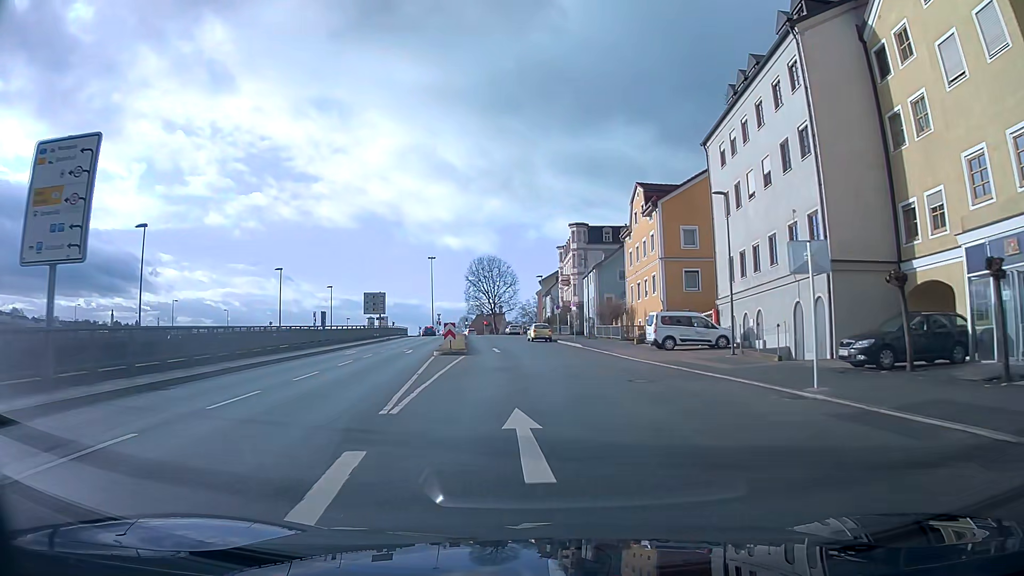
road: primary_link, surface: asphalt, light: Day
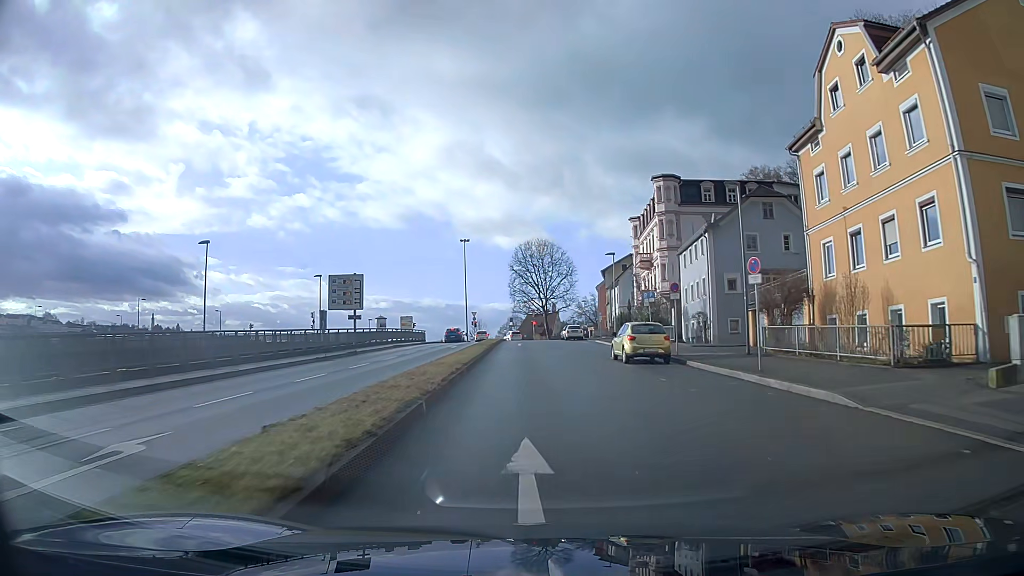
(-1.3, +29.8) m; -4°
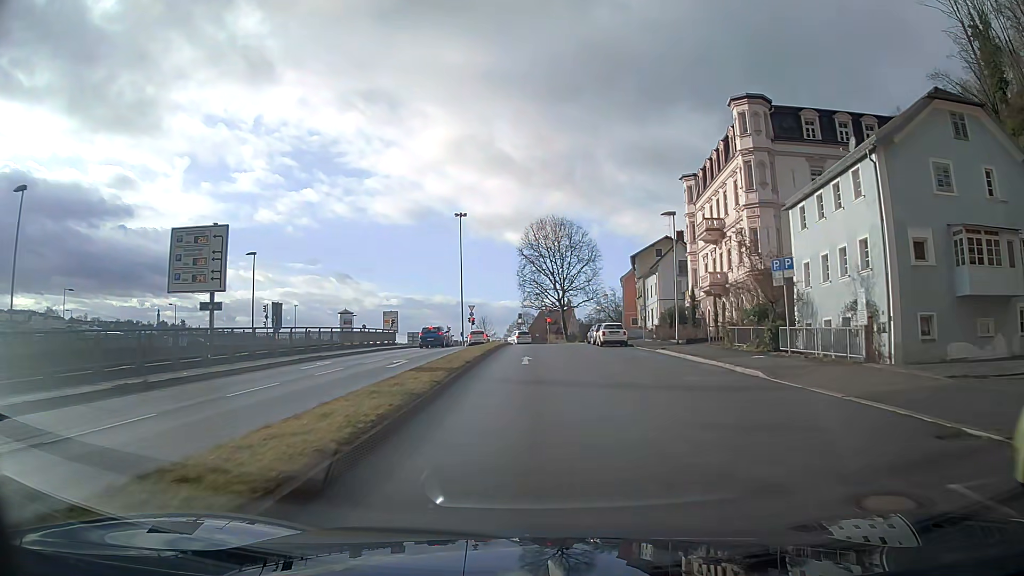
(-0.2, +22.7) m; -1°
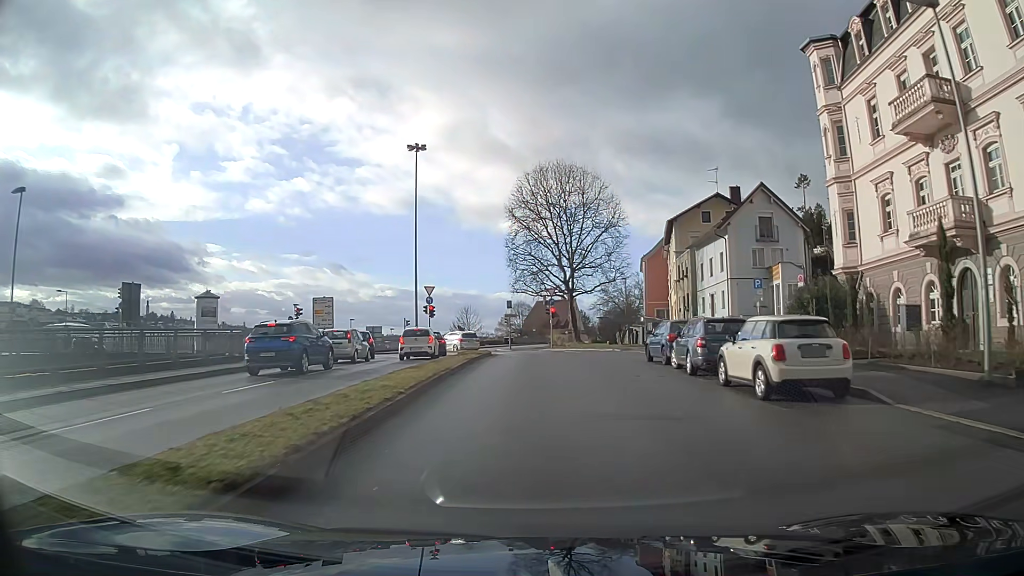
(+0.1, +29.6) m; 0°
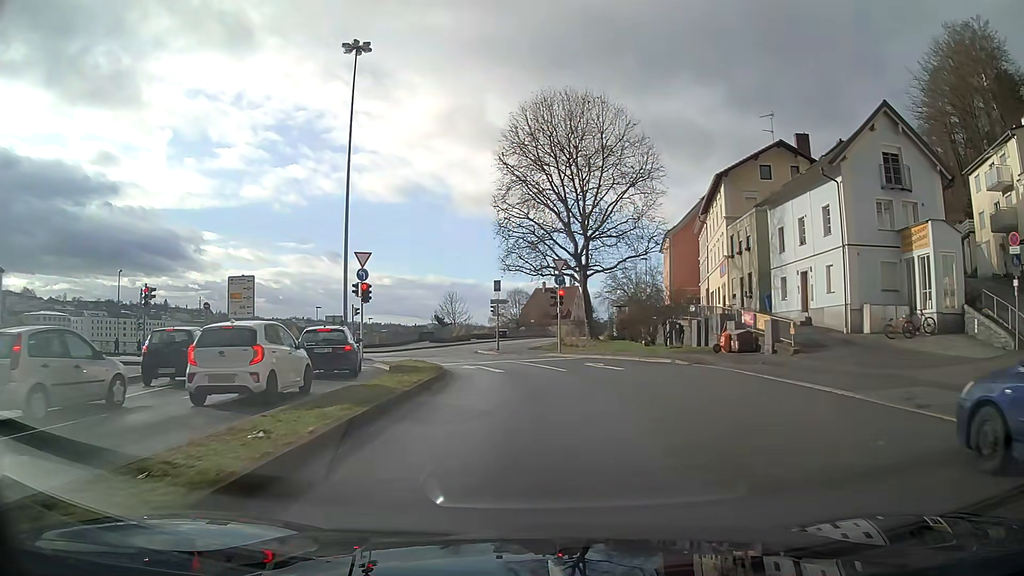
(0.0, +19.0) m; 0°
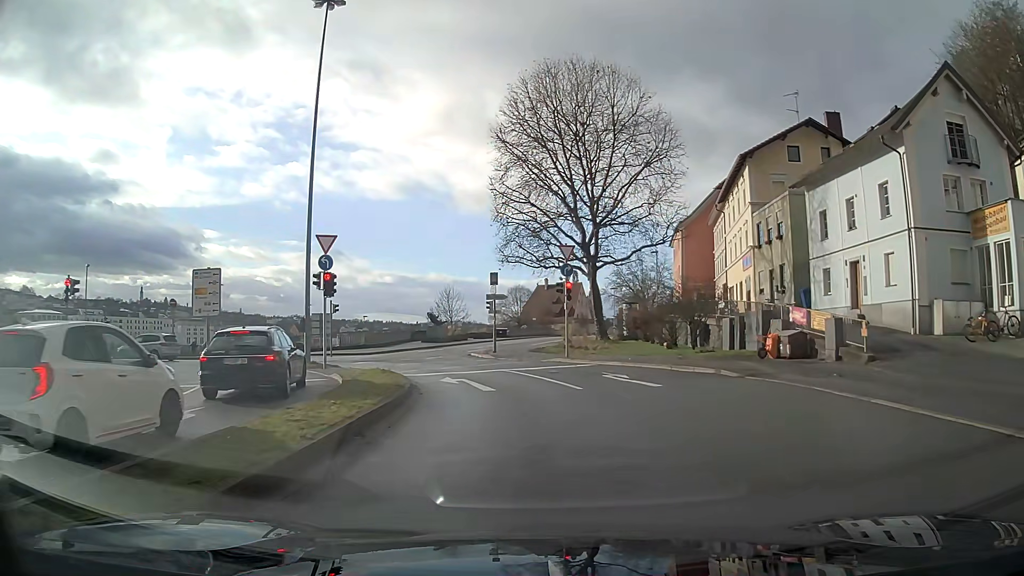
(0.0, +5.7) m; -1°
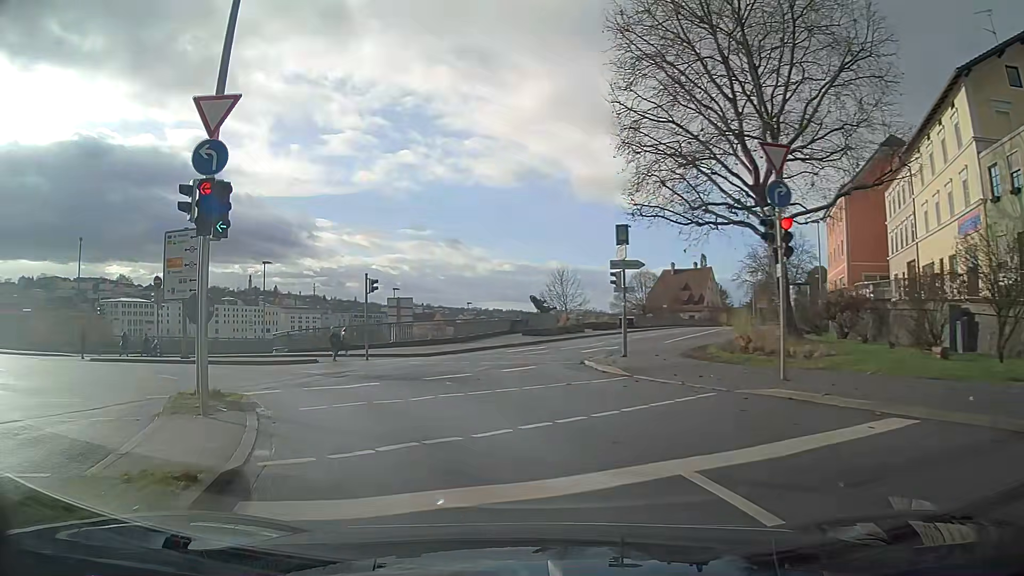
(-1.3, +15.5) m; -14°
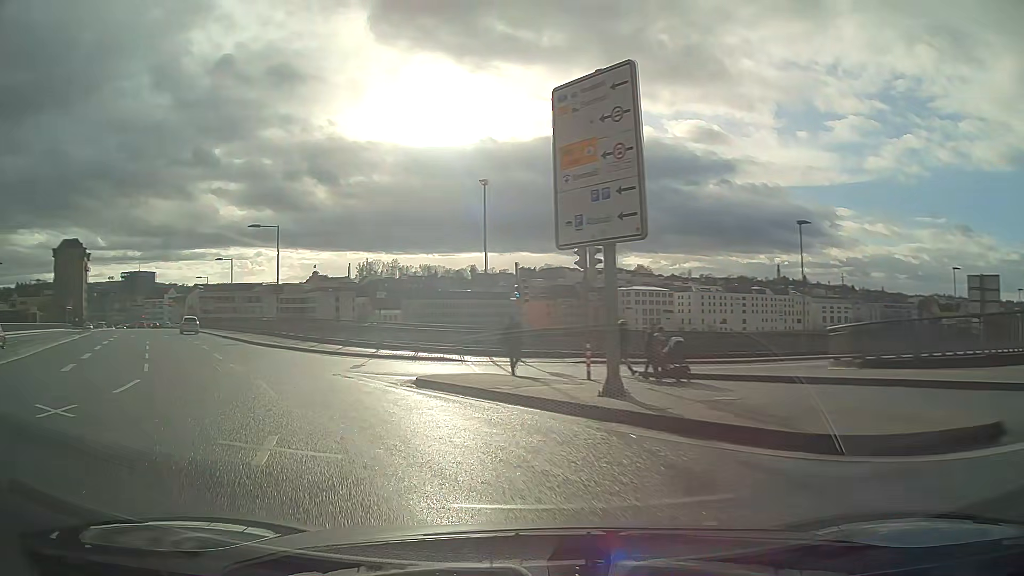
(-6.9, +17.1) m; -46°
(-2, +10) (-5, +19) (-10, +28) (-15, +37) (-19, +46) (-24, +55) (-28, +63) (-33, +72) (-38, +81) (-42, +90) m
